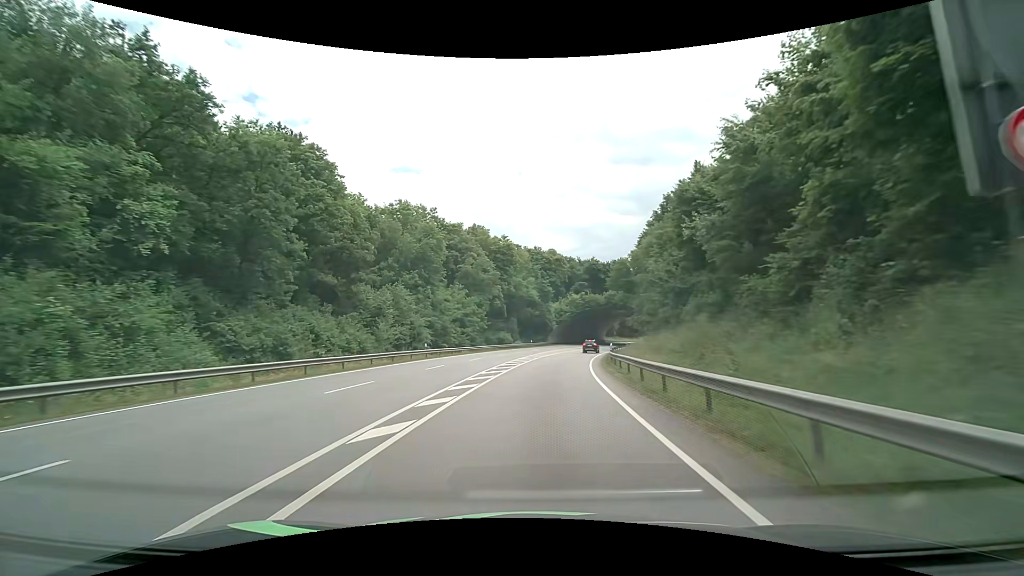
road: primary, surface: asphalt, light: Day
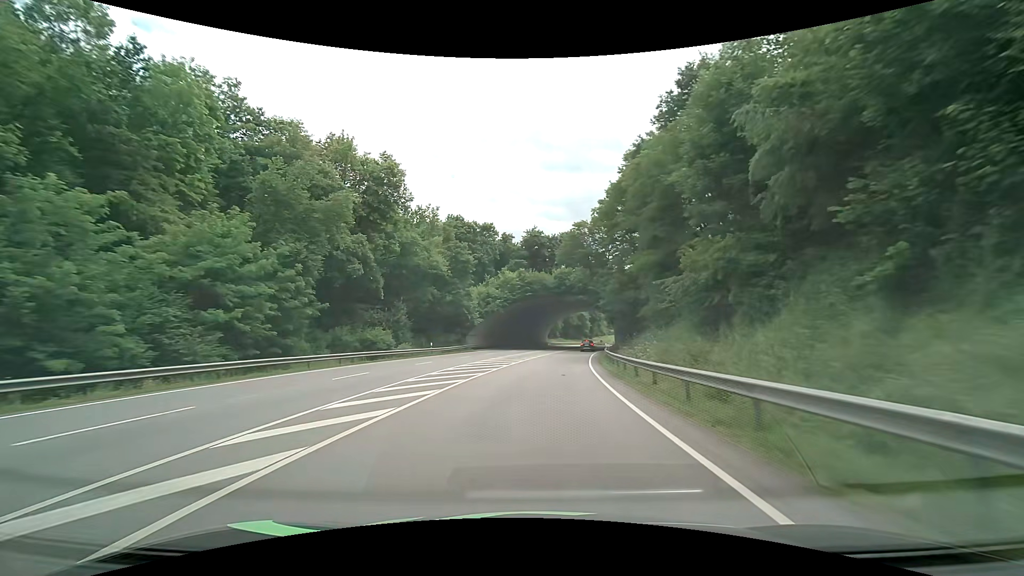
(+3.0, +42.2) m; +8°
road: primary_link
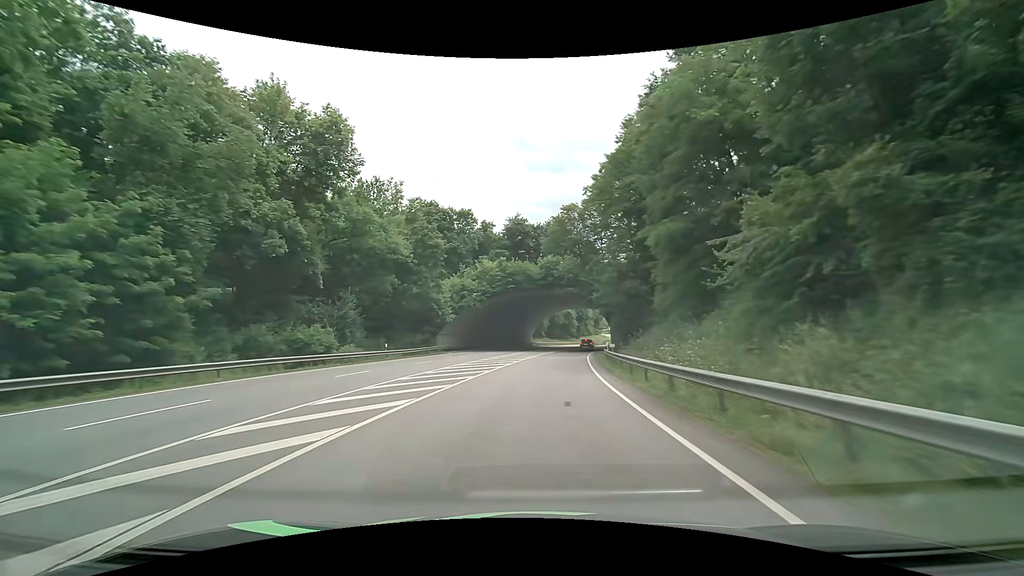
(+0.2, +10.5) m; +2°
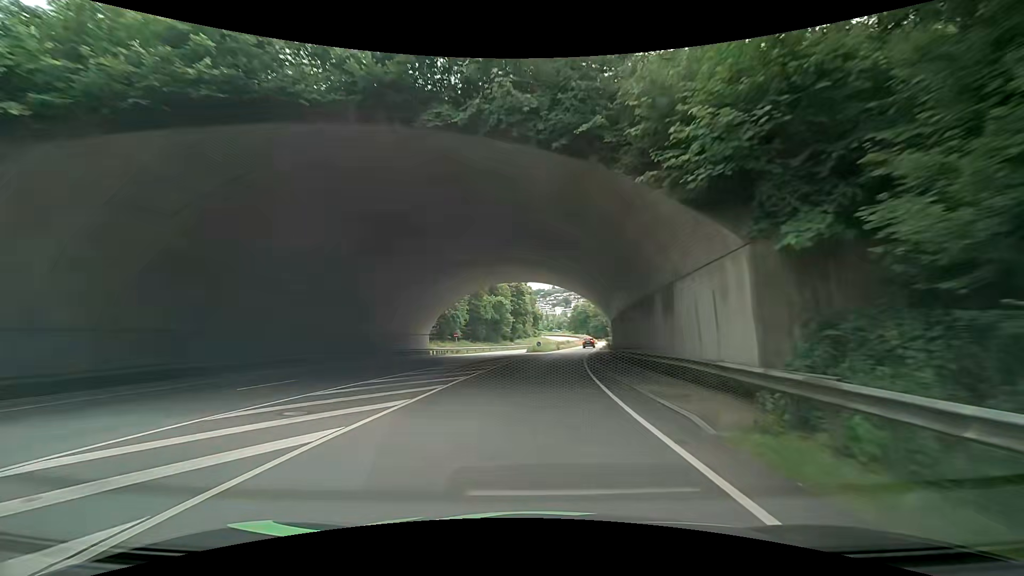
(+3.7, +52.0) m; +7°
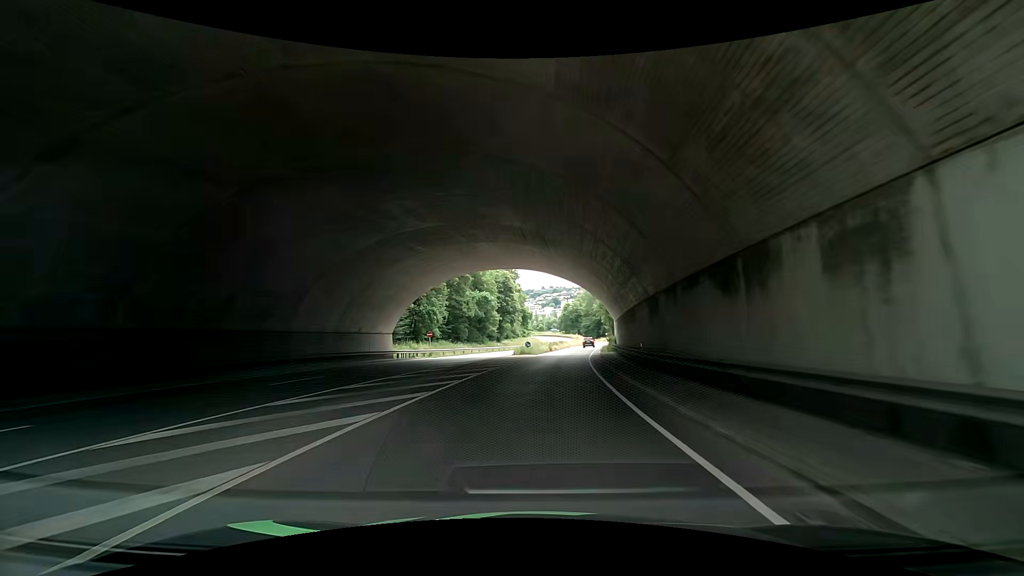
(+0.1, +10.3) m; +1°
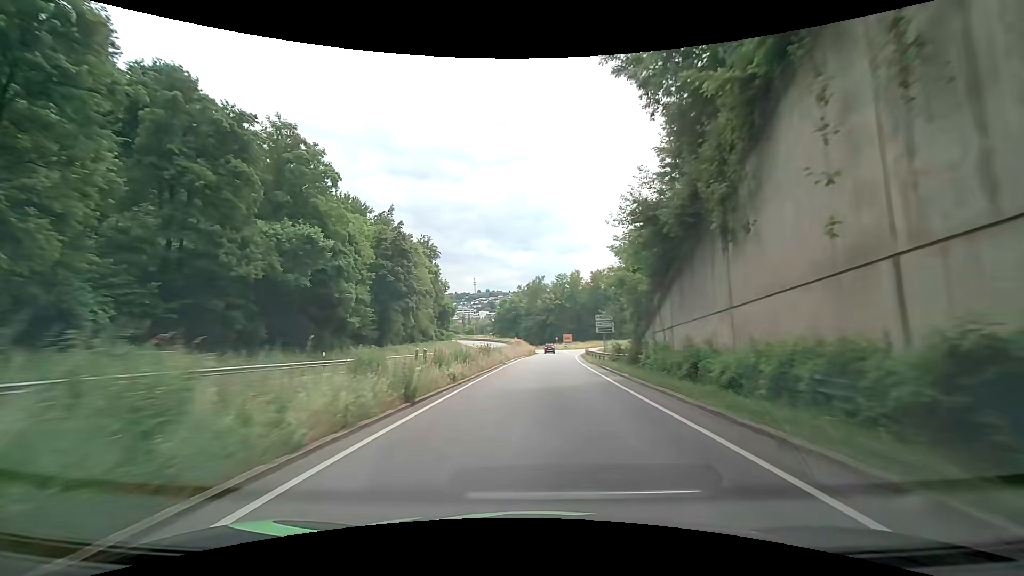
(+4.3, +51.1) m; +9°
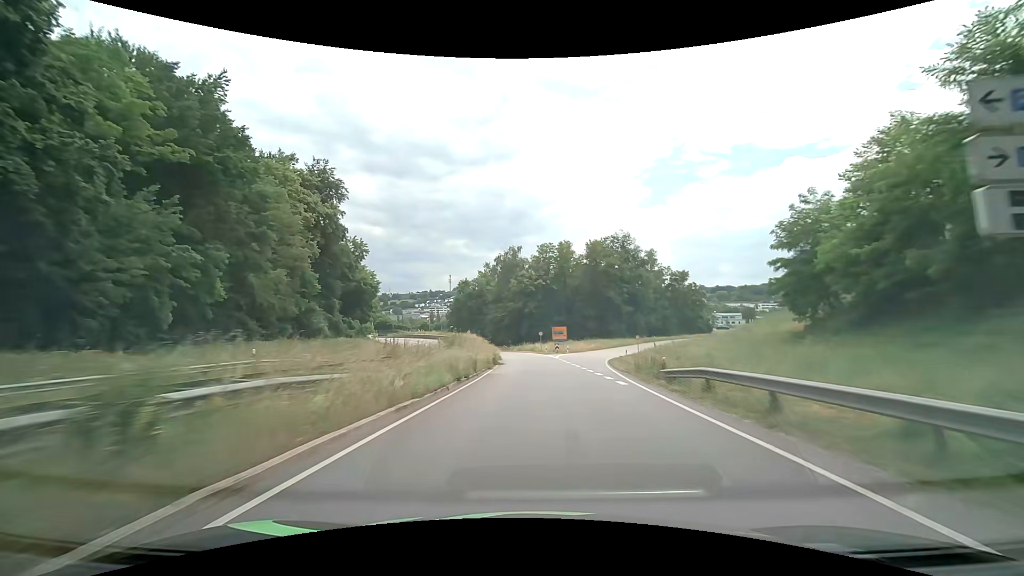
(+0.9, +50.3) m; +2°
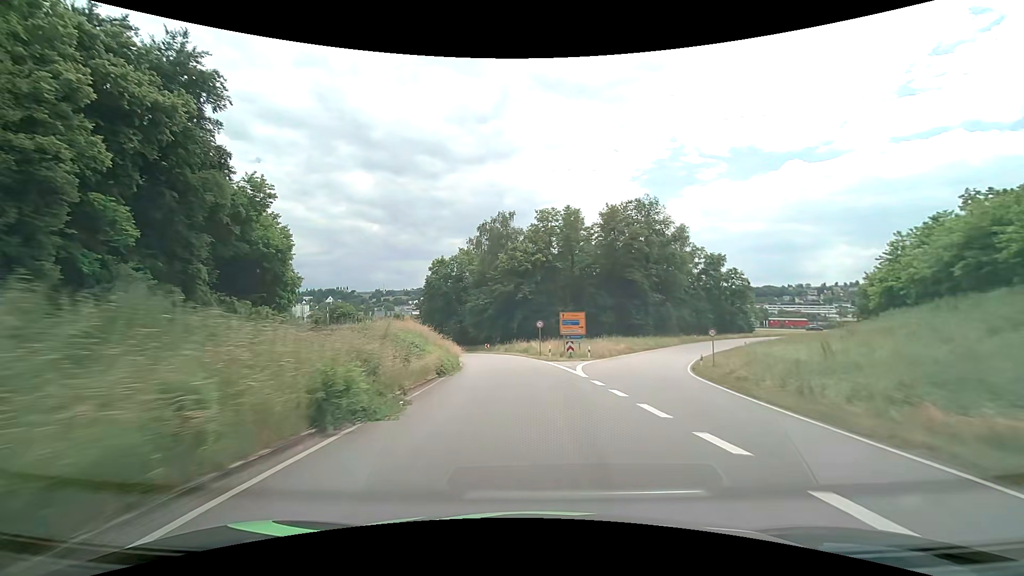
(+0.3, +29.6) m; 0°
(0, +10) (0, +20) (-1, +30) (-2, +40) (-3, +50) (-6, +59) (-9, +69) (-13, +78) (-19, +87) (-24, +95) m
